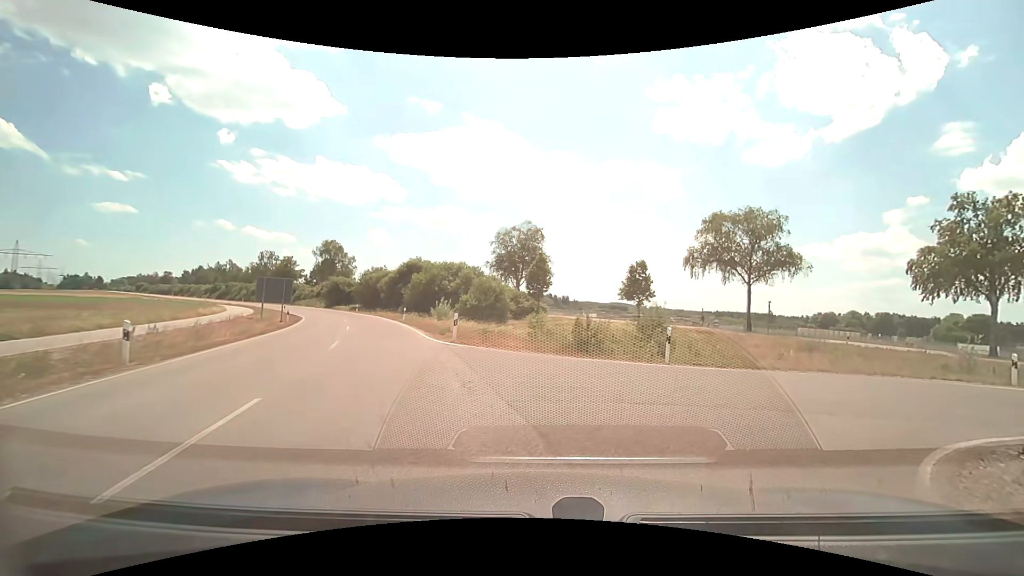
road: unclassified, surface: asphalt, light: Day
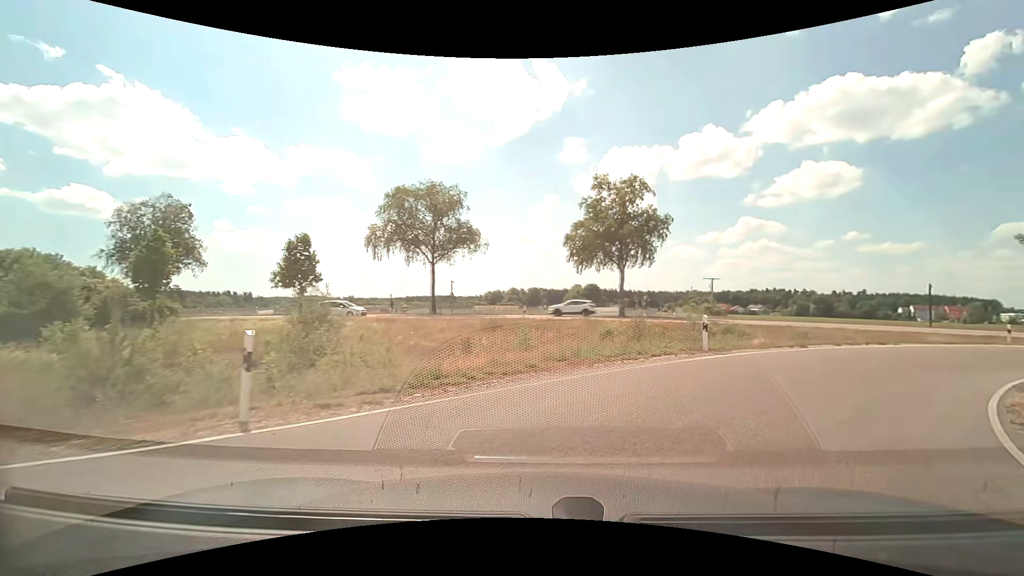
(+2.6, +8.6) m; +34°
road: trunk_link
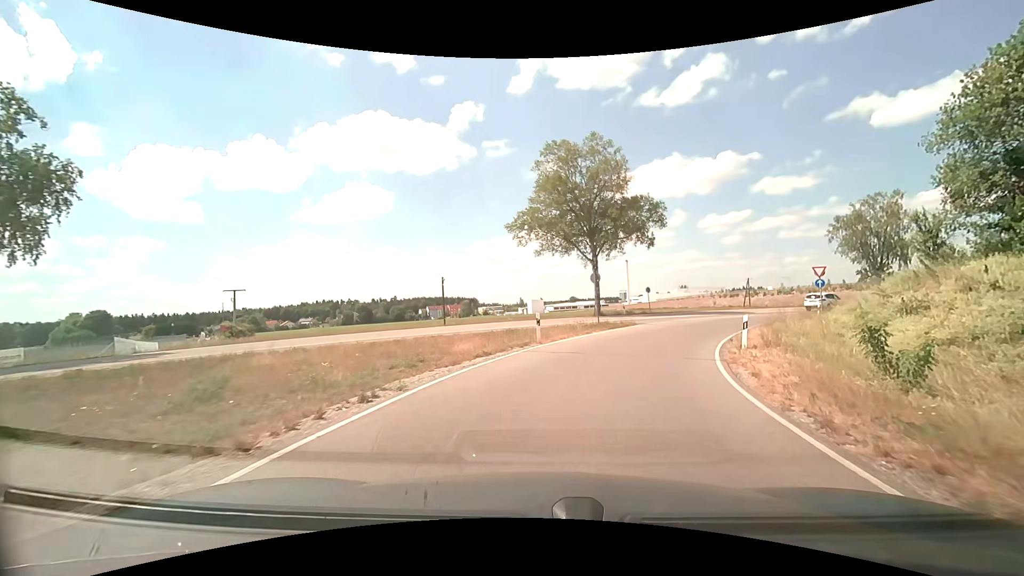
(+10.0, +16.9) m; +48°
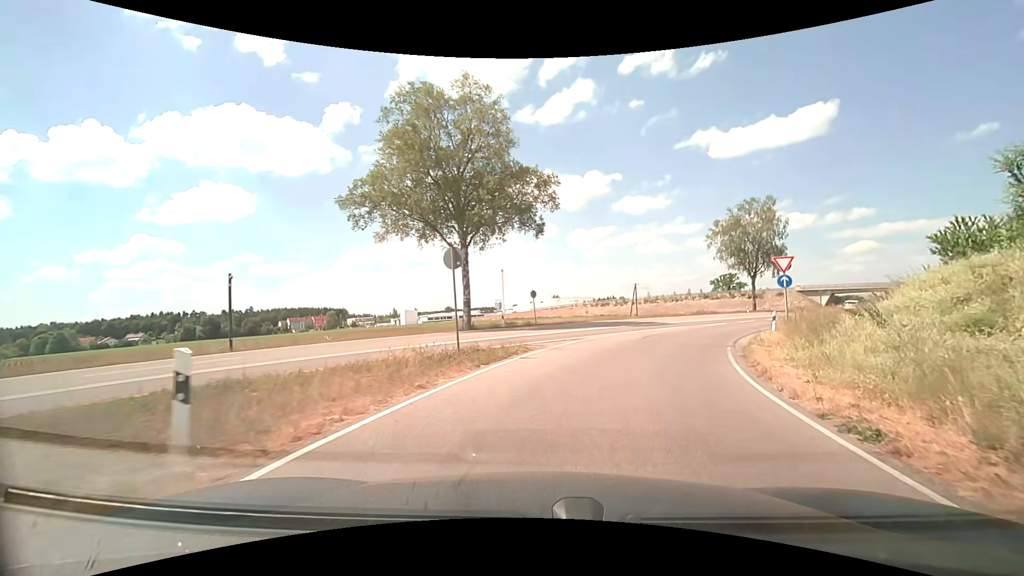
(+1.6, +13.8) m; +13°
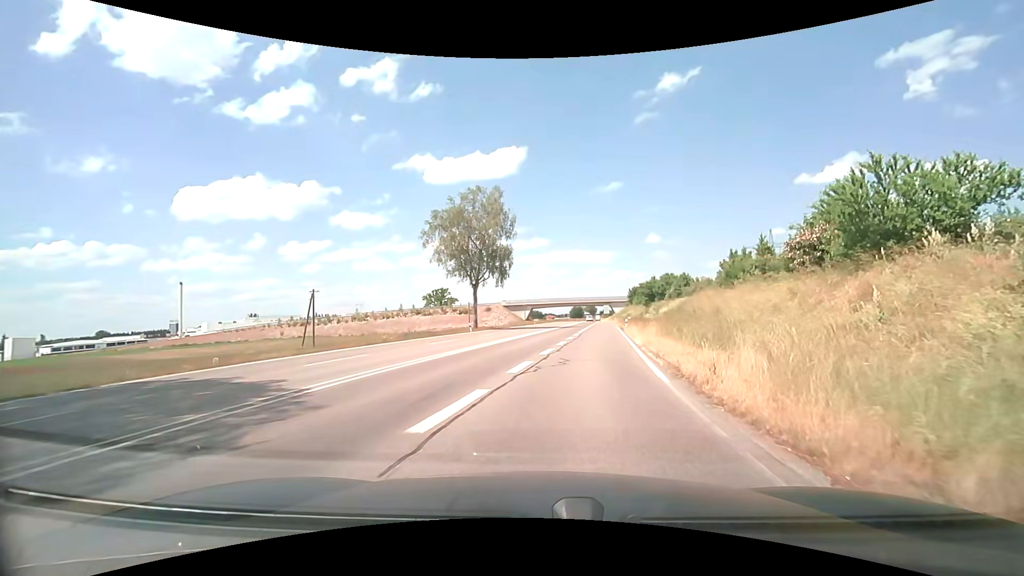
(+6.8, +24.1) m; +32°
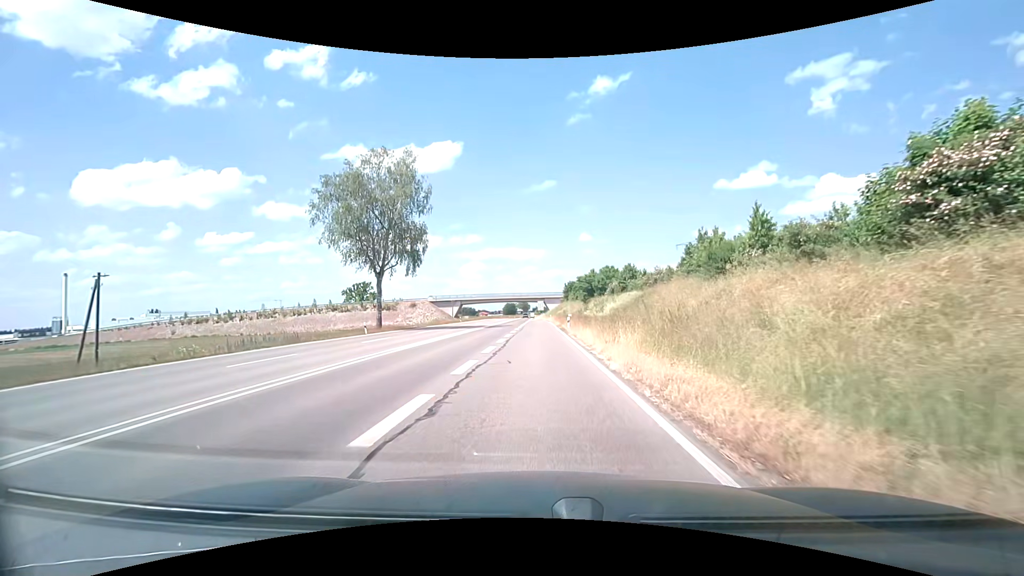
(+1.2, +12.5) m; +8°
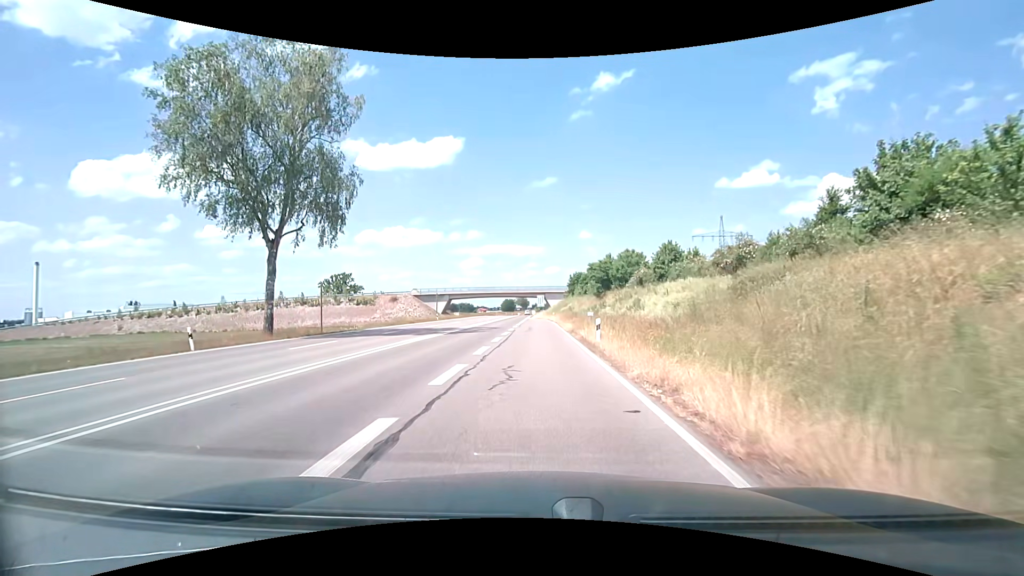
(0.0, +20.2) m; 0°
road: trunk
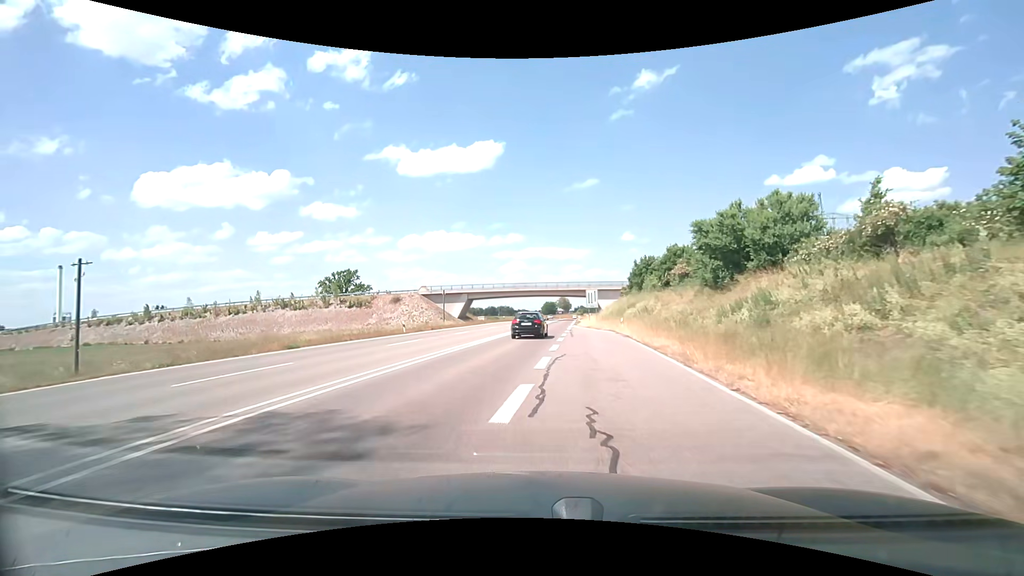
(-0.8, +33.0) m; -5°
(0, +10) (0, +20) (0, +30) (+1, +40) (+1, +50) (+2, +60) (+3, +70) (+4, +80) (+4, +90) (+5, +100) m
